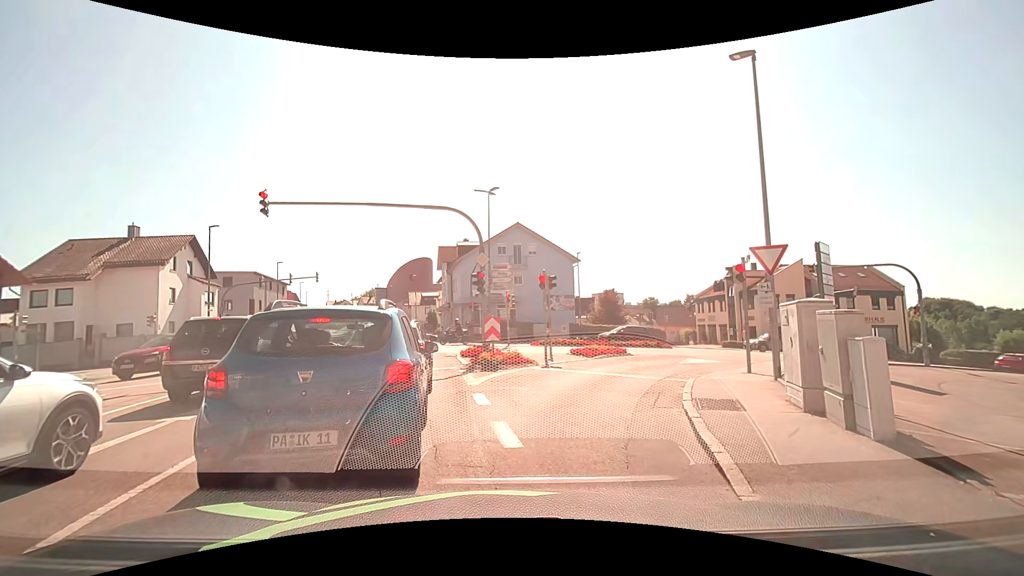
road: tertiary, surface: asphalt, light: Day
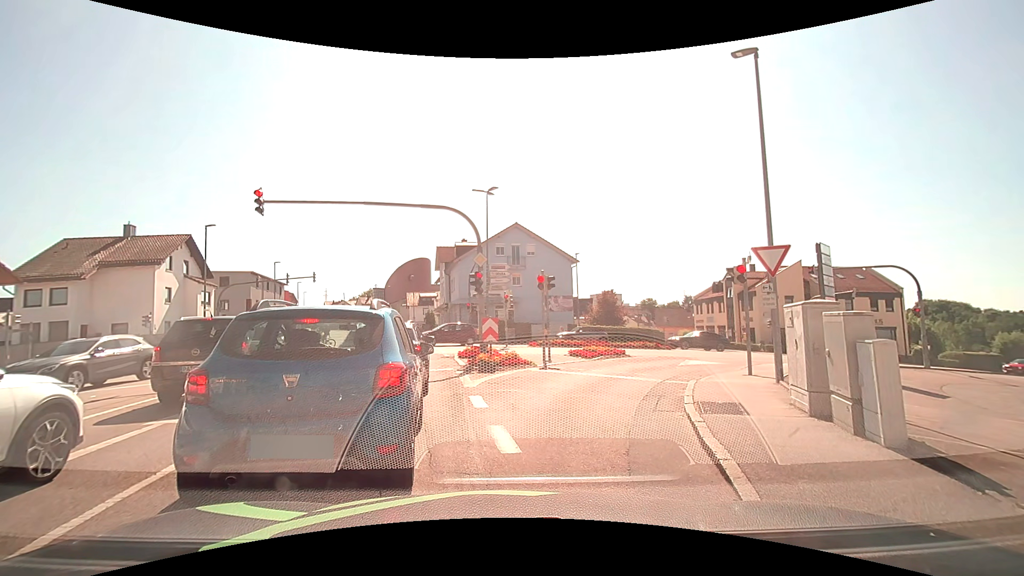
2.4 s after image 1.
(0.0, +0.3) m; 0°
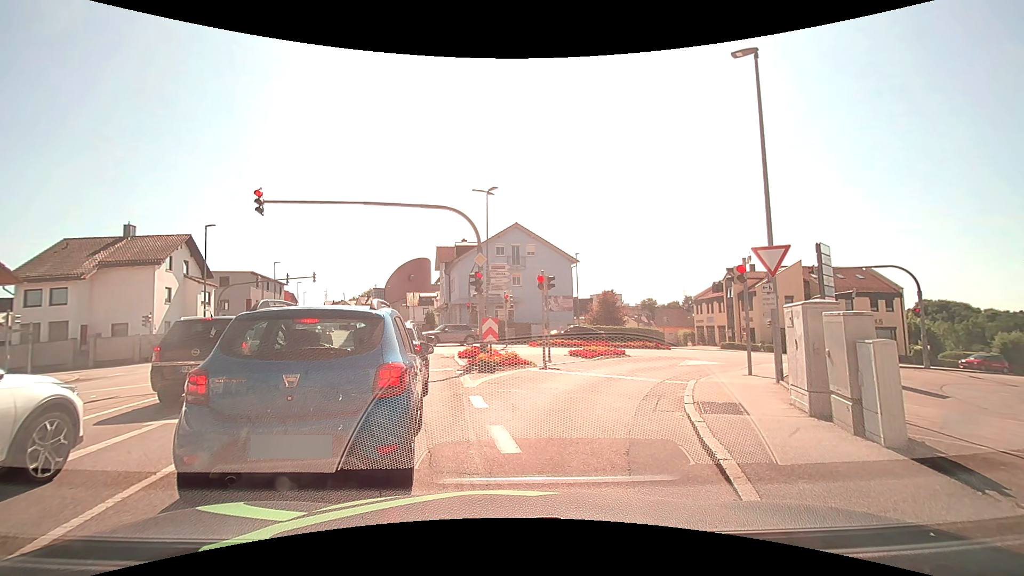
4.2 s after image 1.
(0.0, 0.0) m; 0°
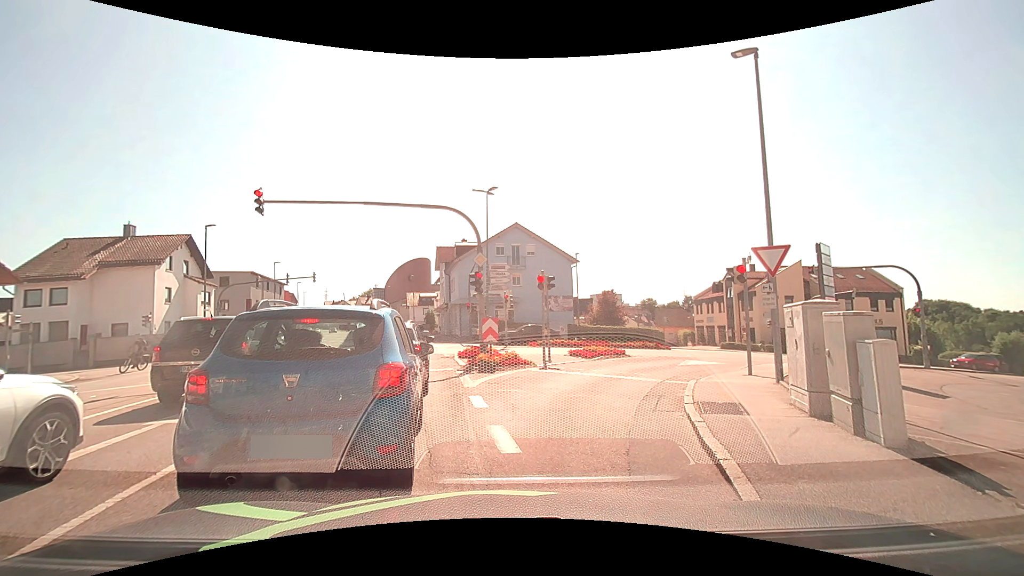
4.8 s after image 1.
(0.0, 0.0) m; 0°
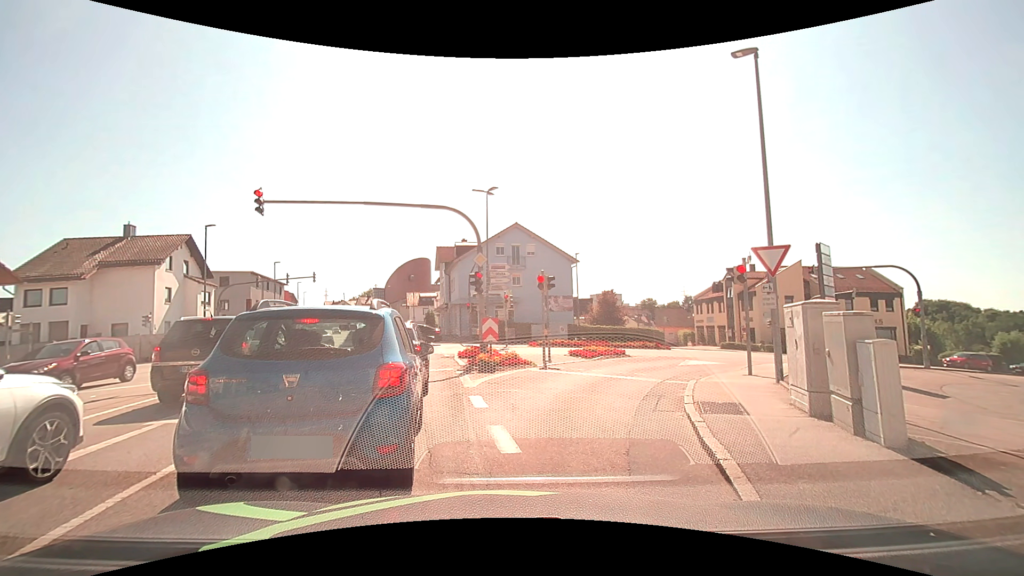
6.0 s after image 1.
(0.0, 0.0) m; 0°
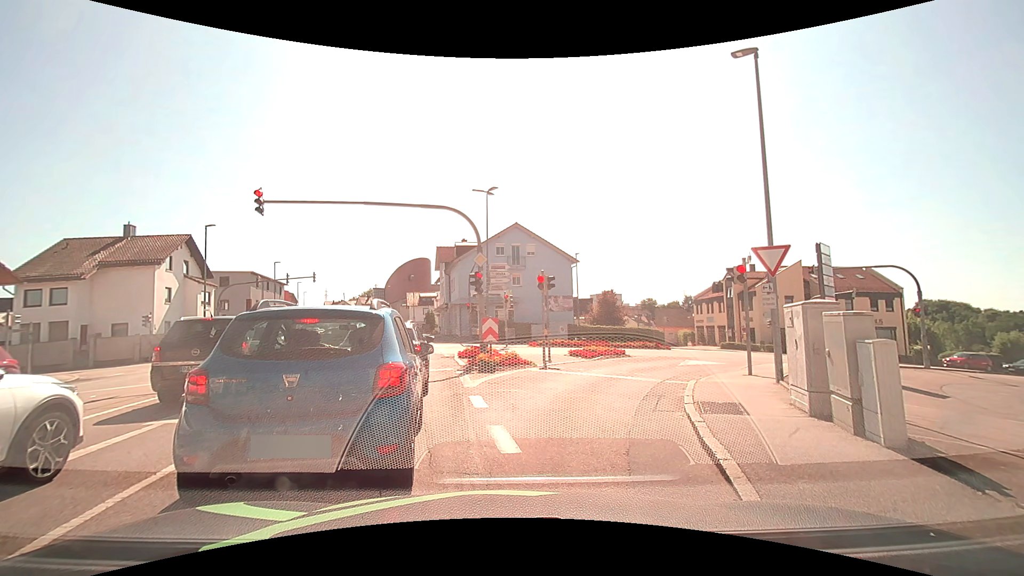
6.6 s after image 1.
(0.0, 0.0) m; 0°
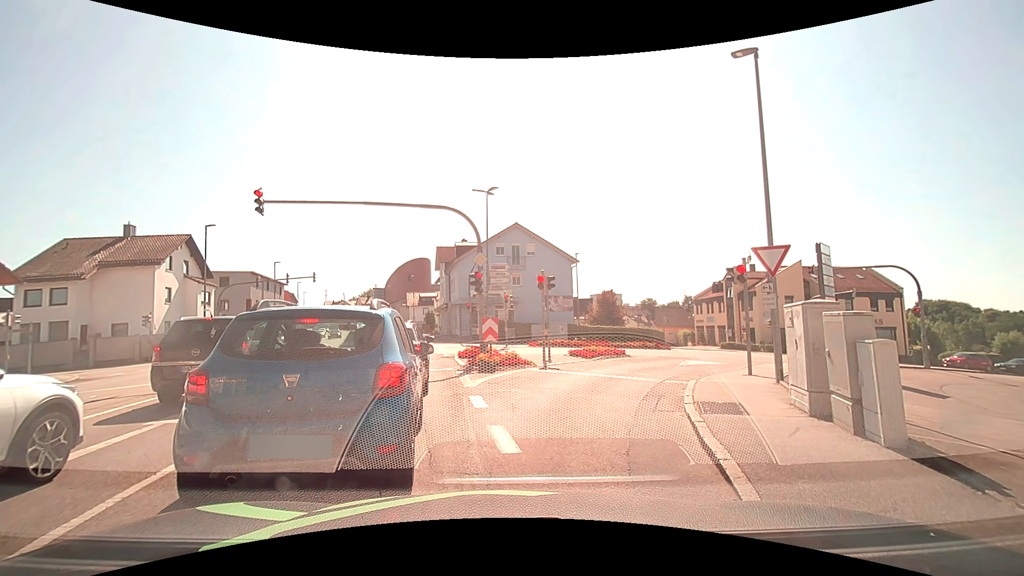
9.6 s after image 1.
(0.0, 0.0) m; 0°
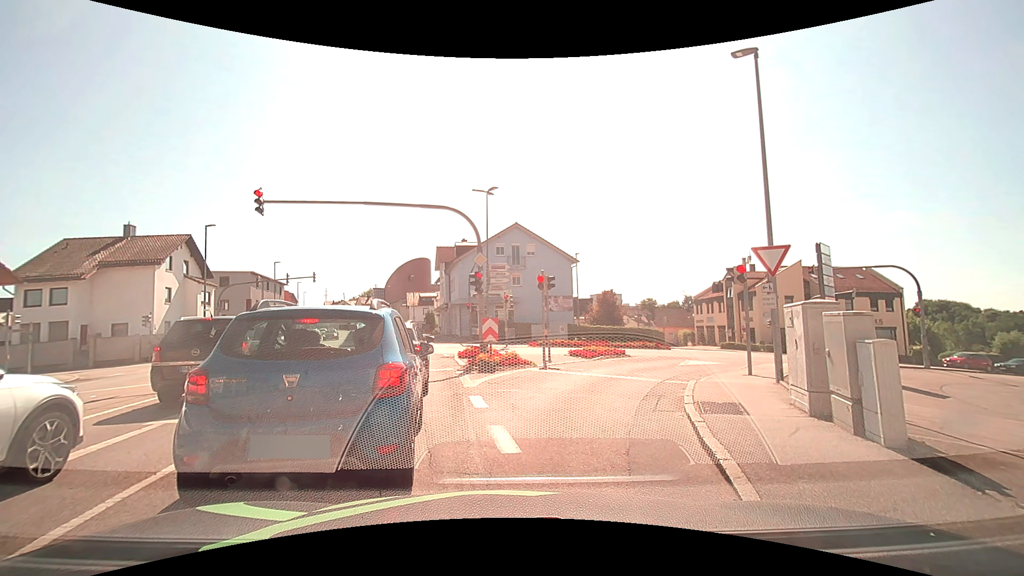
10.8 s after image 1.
(0.0, 0.0) m; 0°
(+2, +10) (+6, +19) (+12, +26) (+21, +31) (+31, +33) (+41, +35) (+51, +37) (+61, +38) (+71, +38) (+81, +38) m
